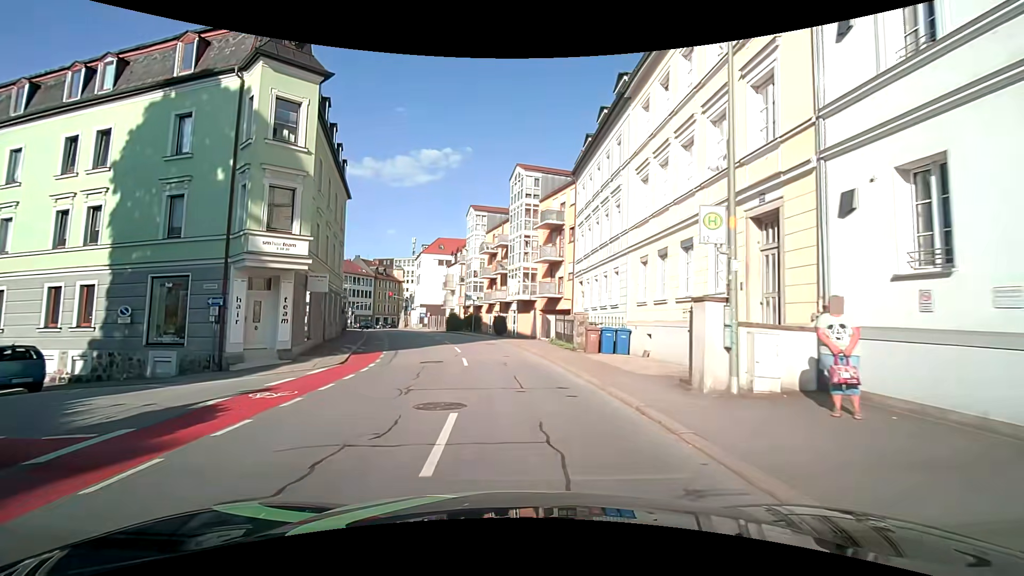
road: tertiary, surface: asphalt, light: Day
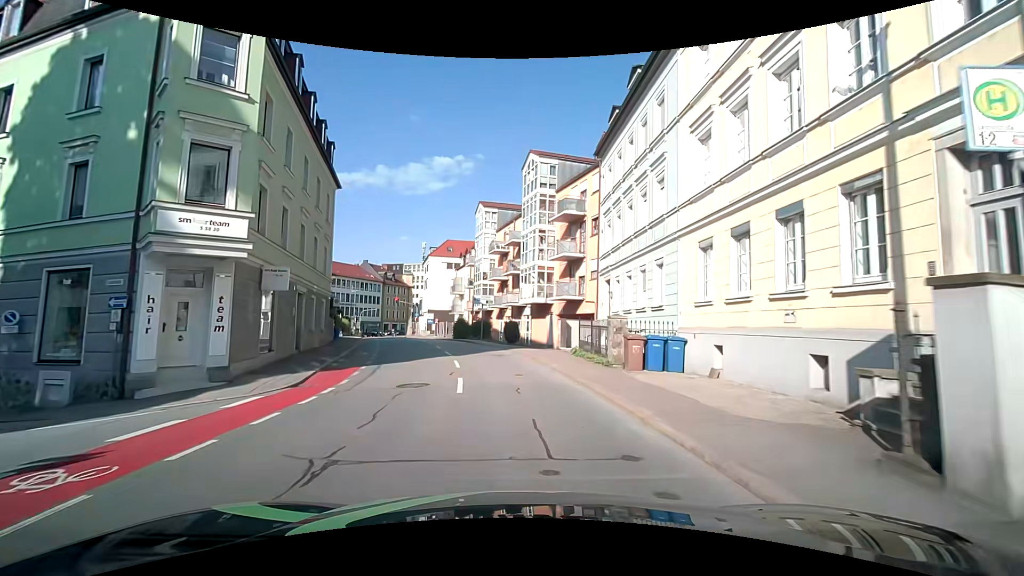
(-0.1, +5.0) m; -1°
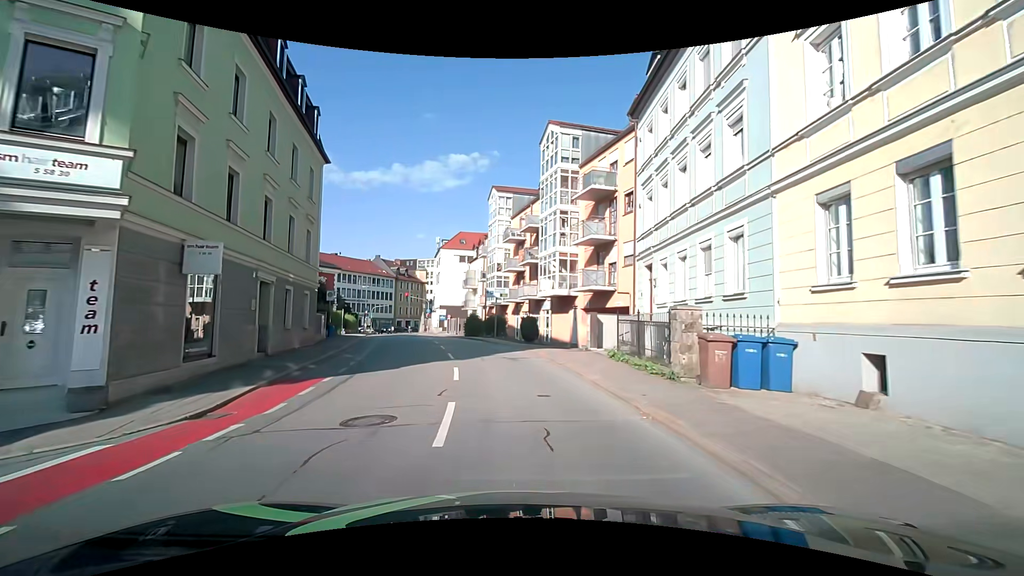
(-0.1, +4.9) m; -2°
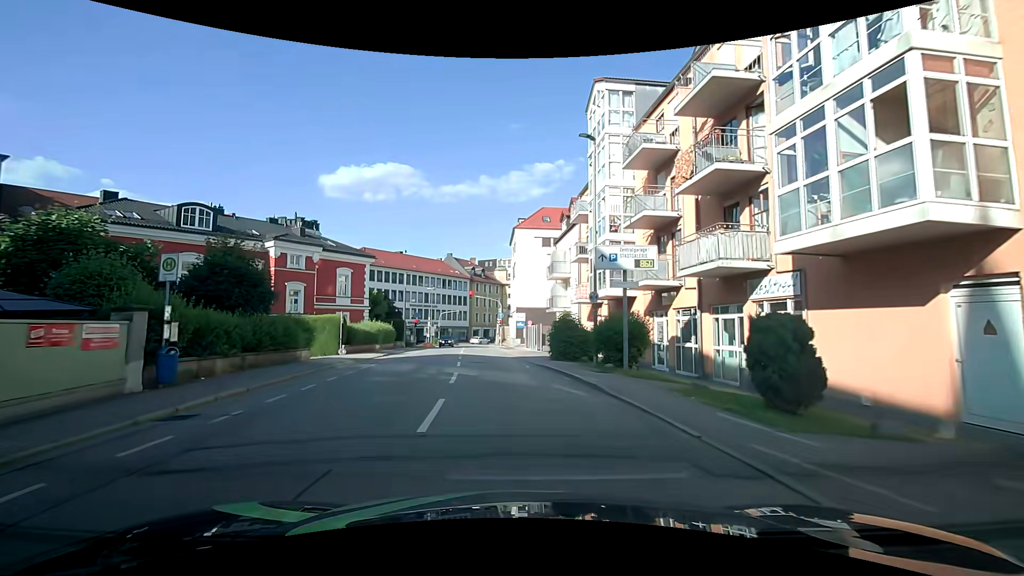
(-1.8, +22.8) m; -10°
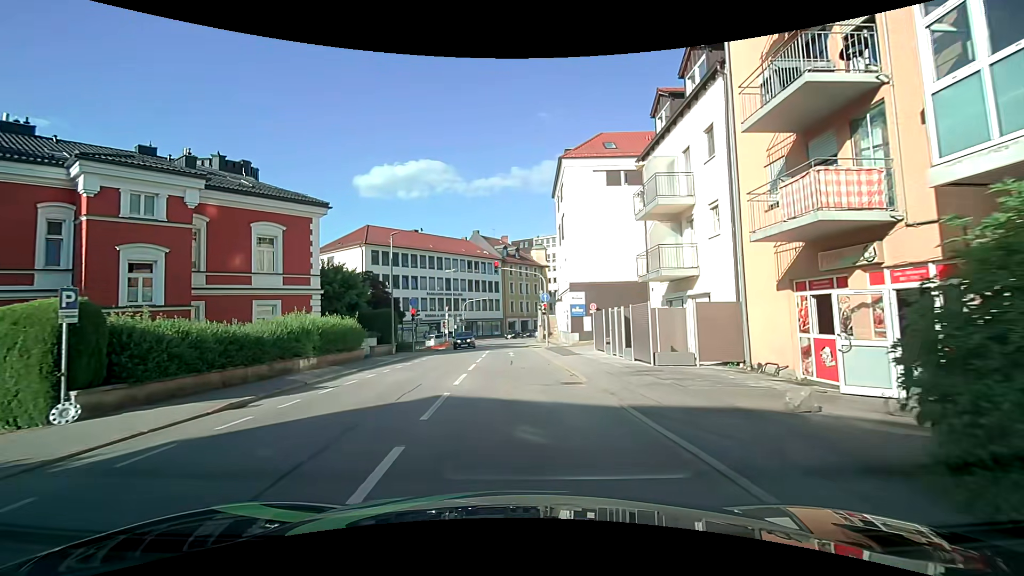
(-1.2, +20.3) m; -5°
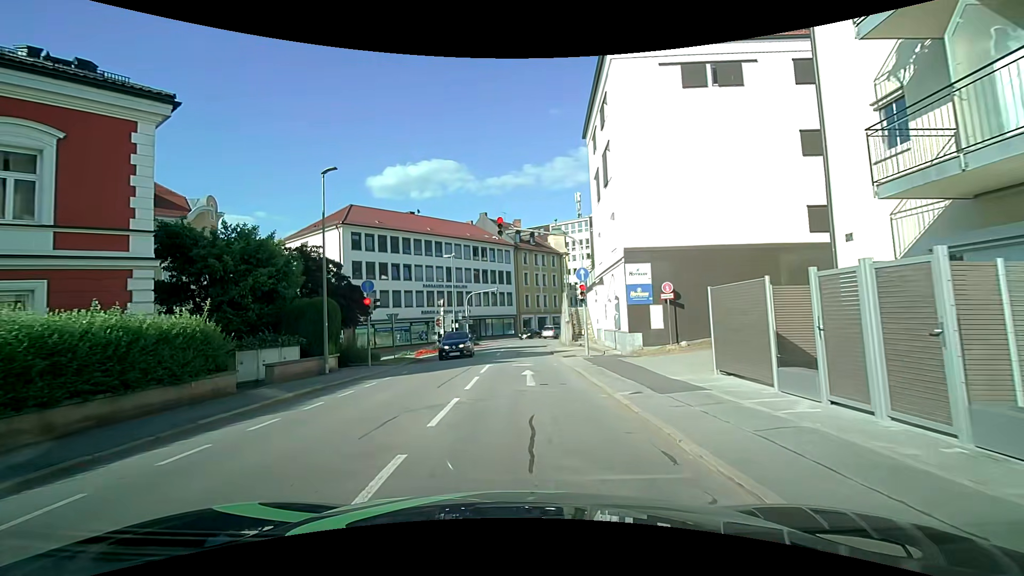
(-0.2, +13.7) m; -4°
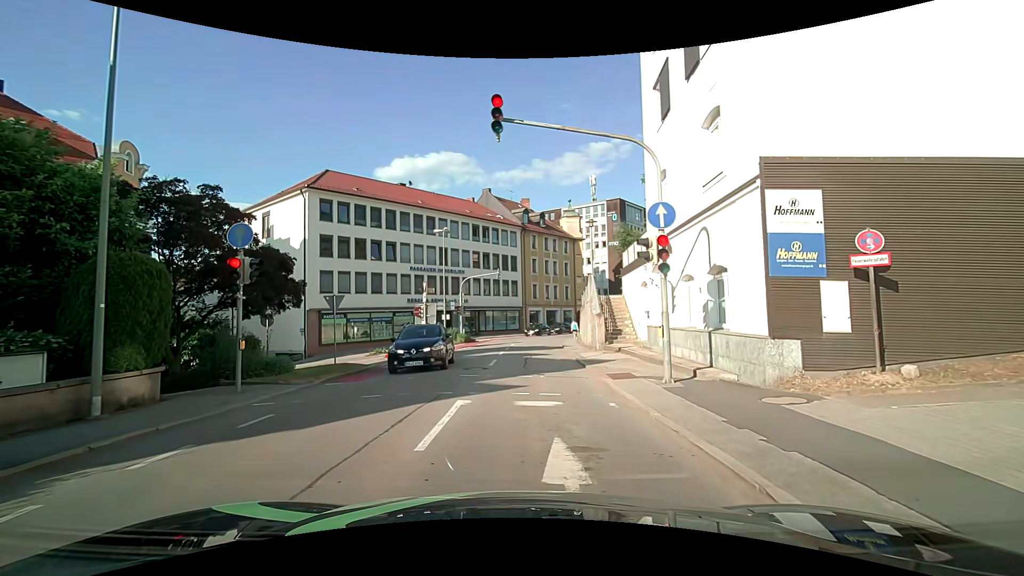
(+0.4, +10.5) m; +1°
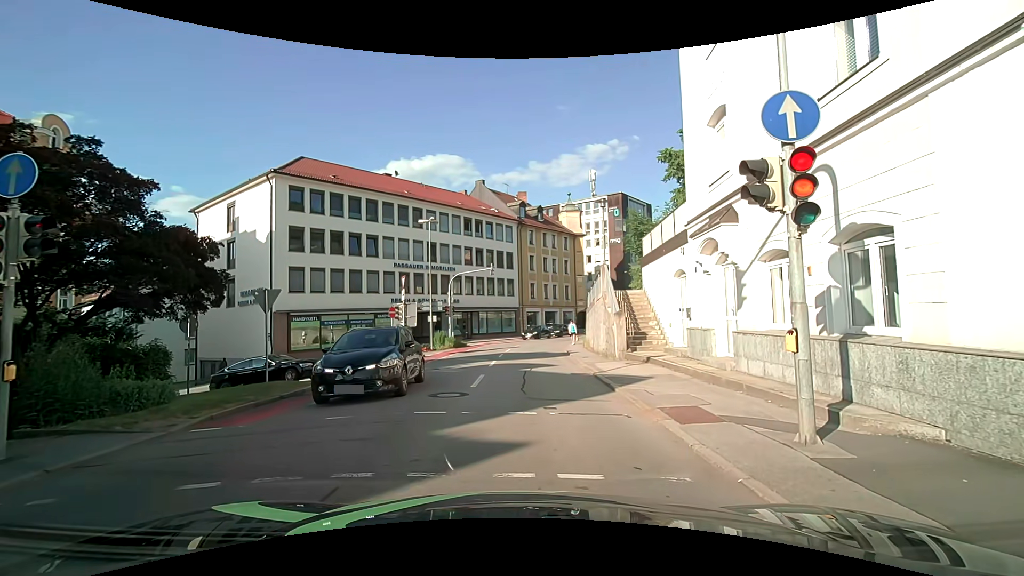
(+0.1, +4.9) m; -1°
(+1, +10) (+1, +20) (+2, +30) (+3, +40) (+6, +49) (+10, +58) (+16, +66) (+22, +74) (+29, +81) (+36, +89) m
